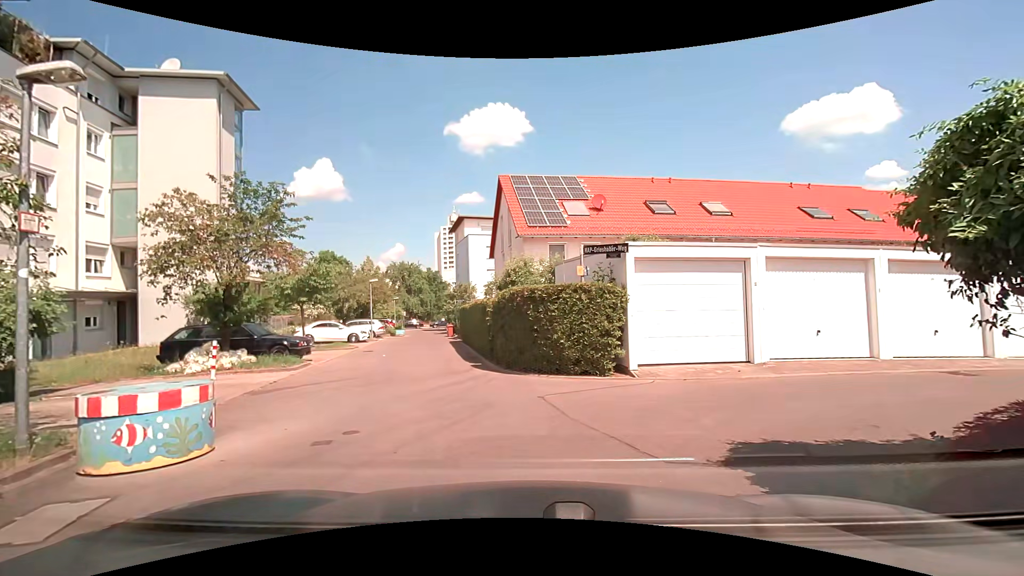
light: Day
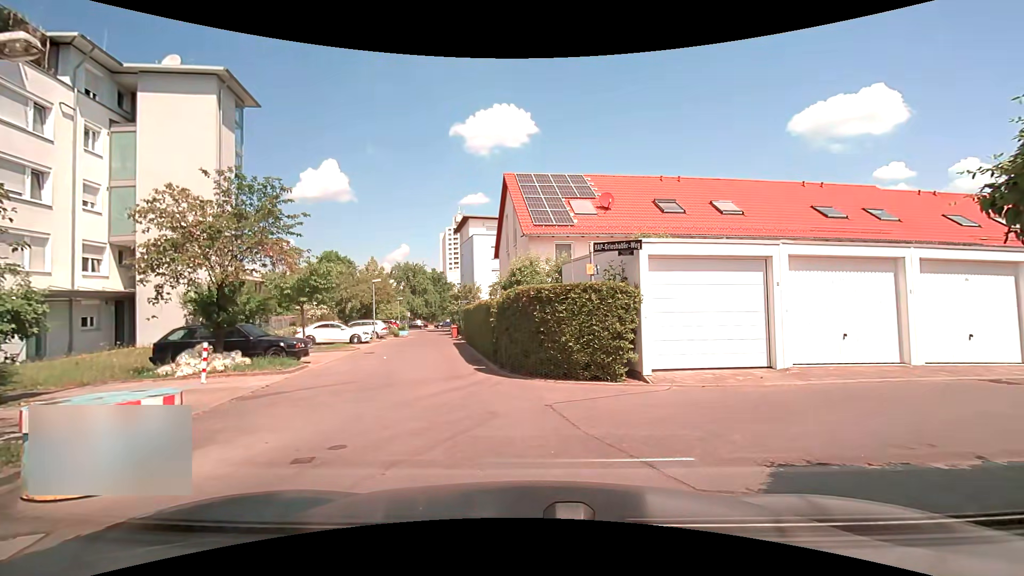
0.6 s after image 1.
(0.0, +0.6) m; 0°
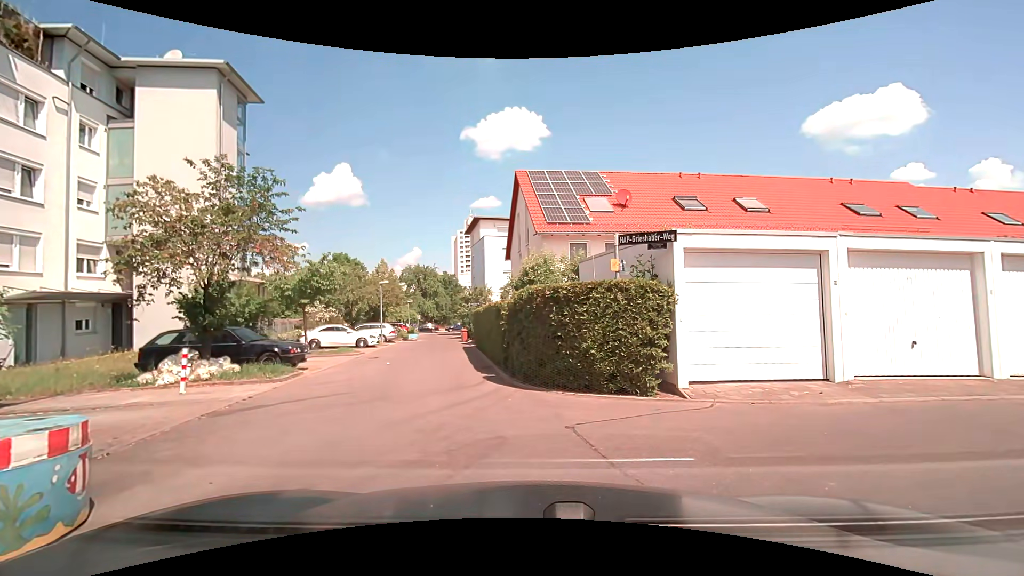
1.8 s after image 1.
(0.0, +1.3) m; 0°
